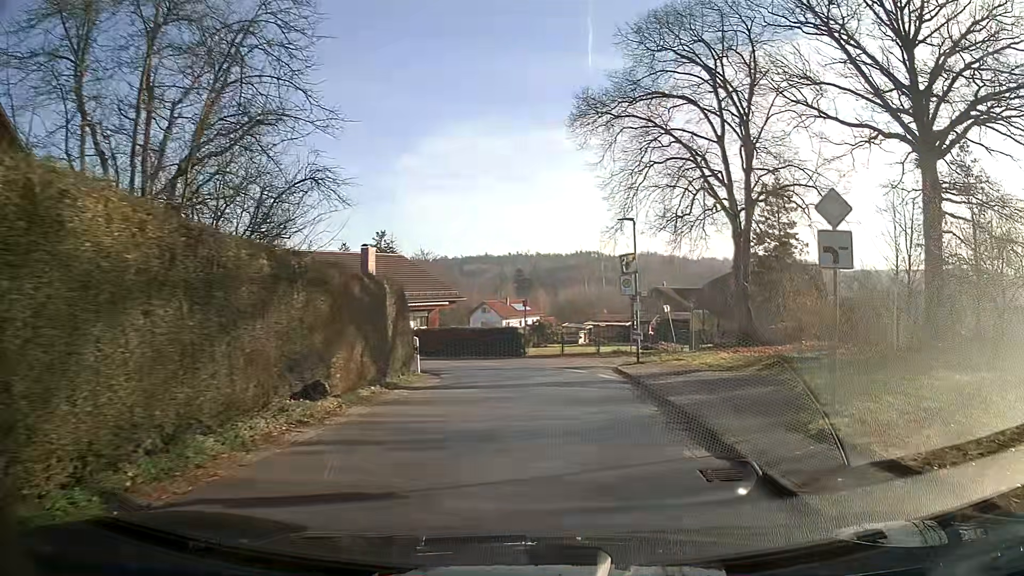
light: Day
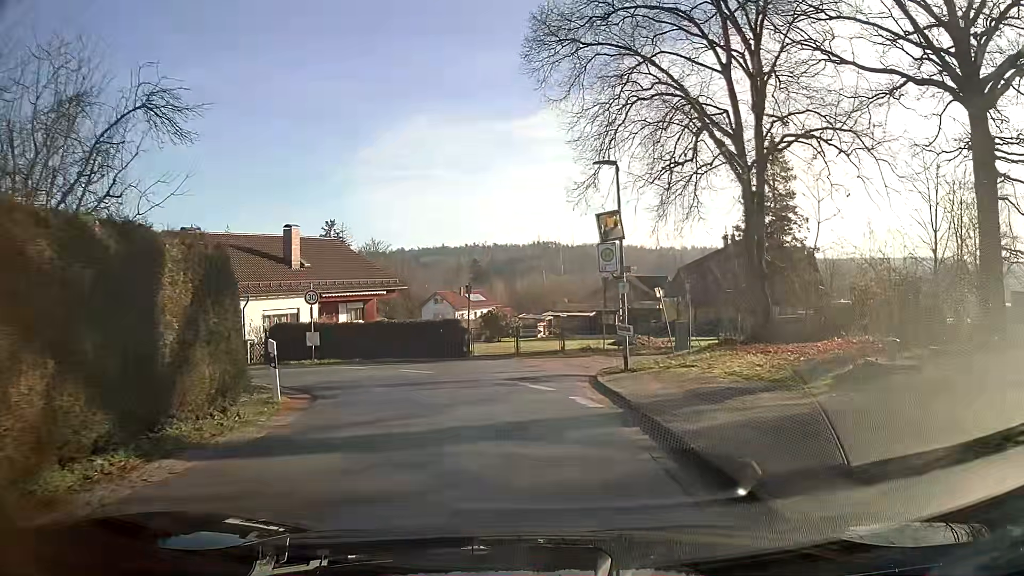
(+0.3, +7.4) m; +3°
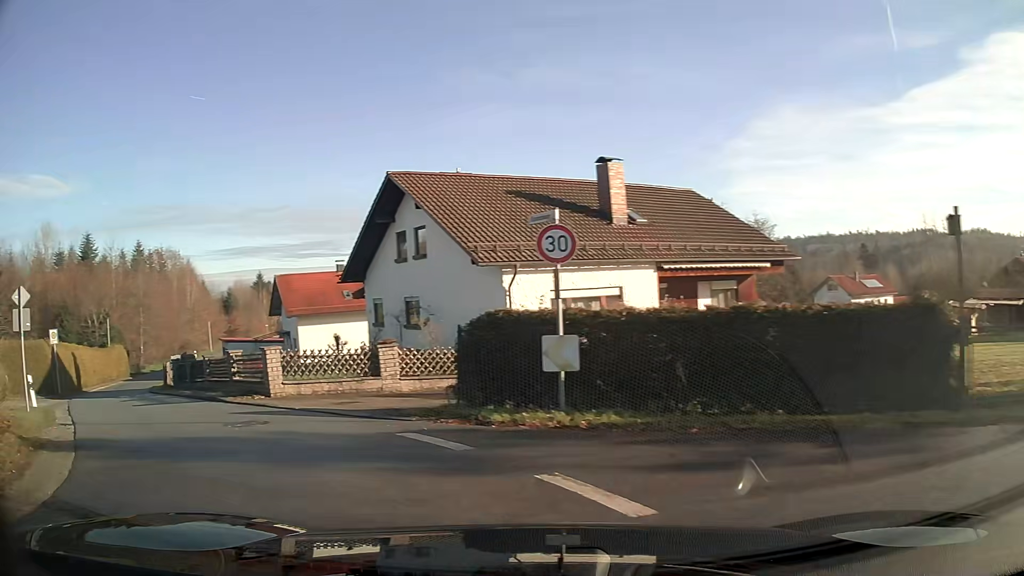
(-3.4, +16.0) m; -40°
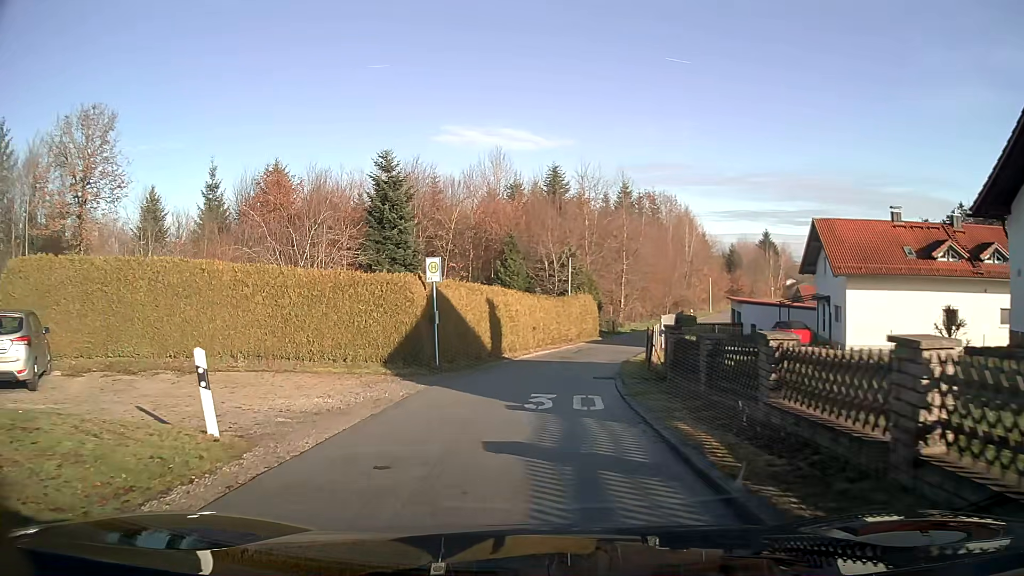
(-5.7, +13.5) m; -36°
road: residential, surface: asphalt
(0, +10) (+1, +20) (+3, +30) (+6, +39) (+10, +48) (+14, +57) (+19, +66) (+23, +75) (+27, +85) (+32, +93) m
